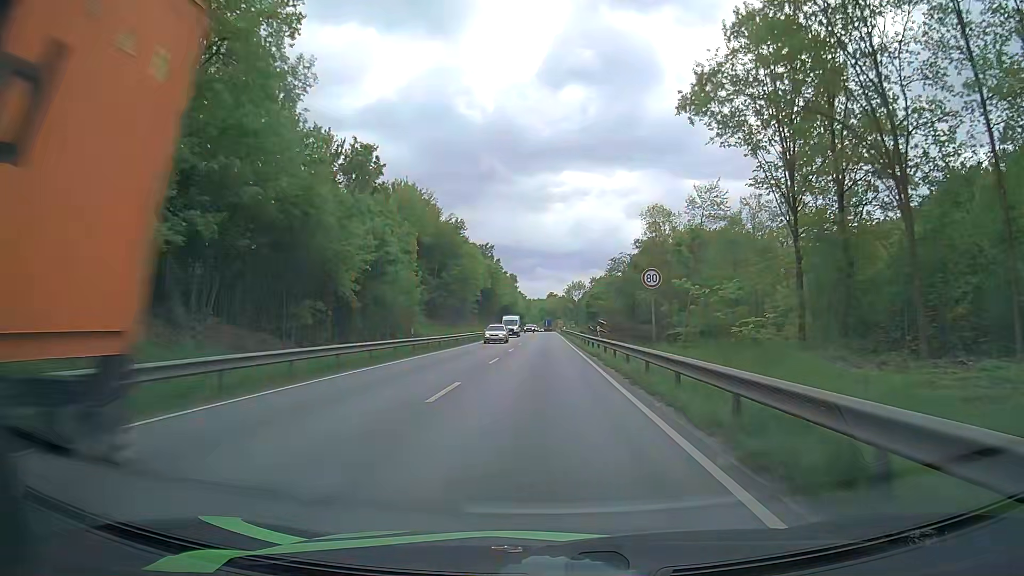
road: primary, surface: asphalt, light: Day
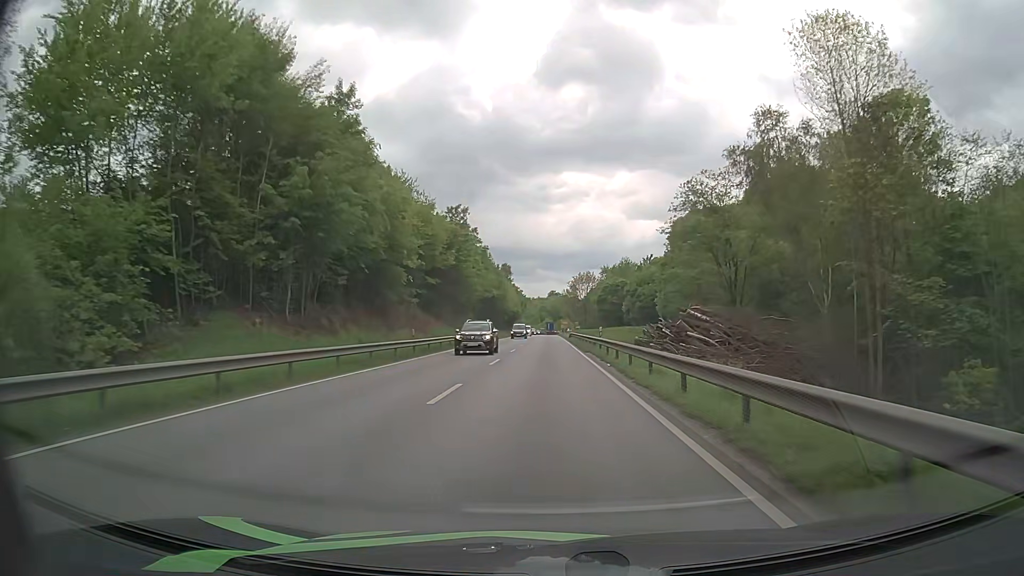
(-0.3, +48.8) m; 0°
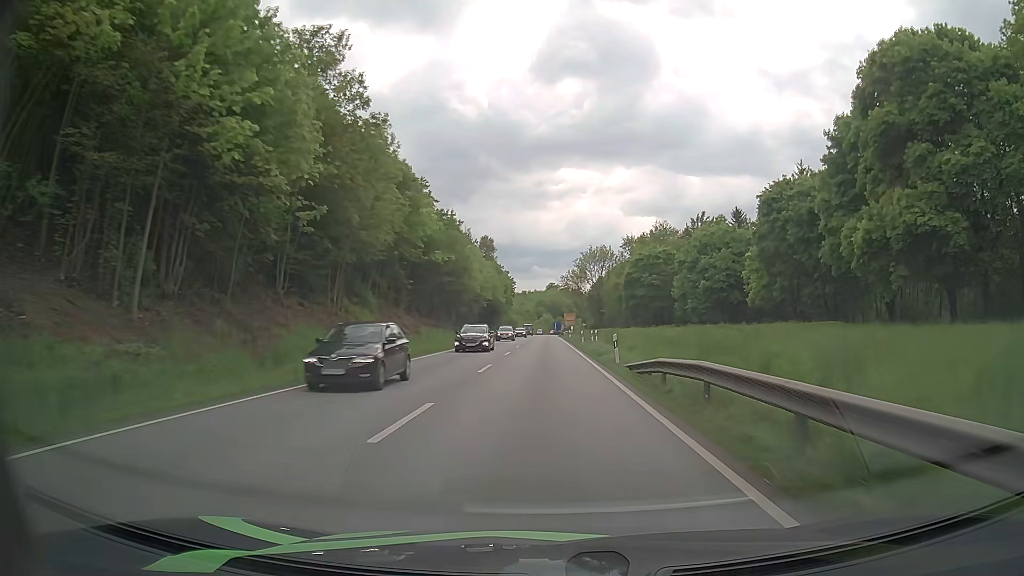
(+0.1, +62.4) m; 0°
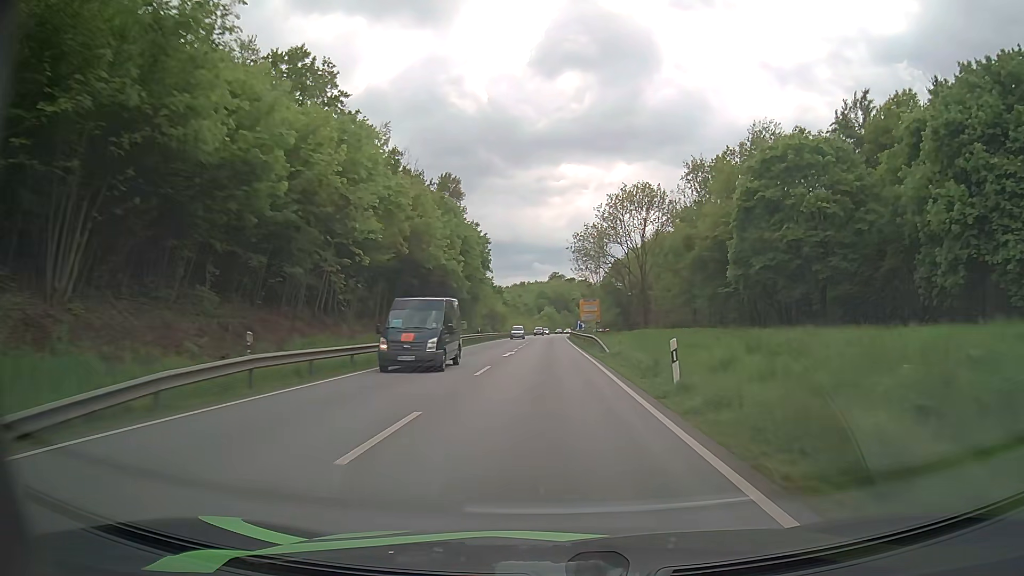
(-0.2, +62.3) m; 0°
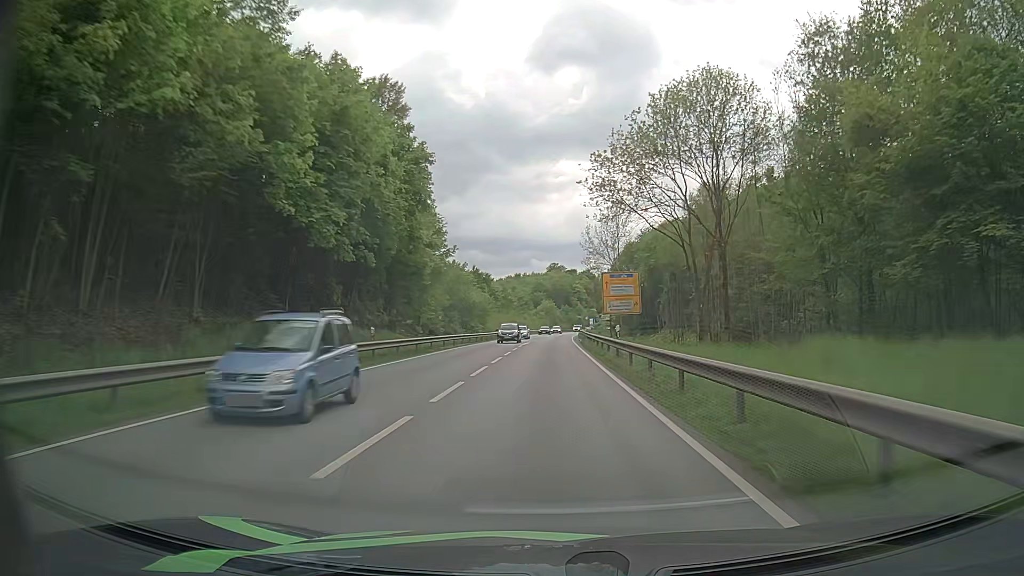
(+0.1, +37.4) m; 0°
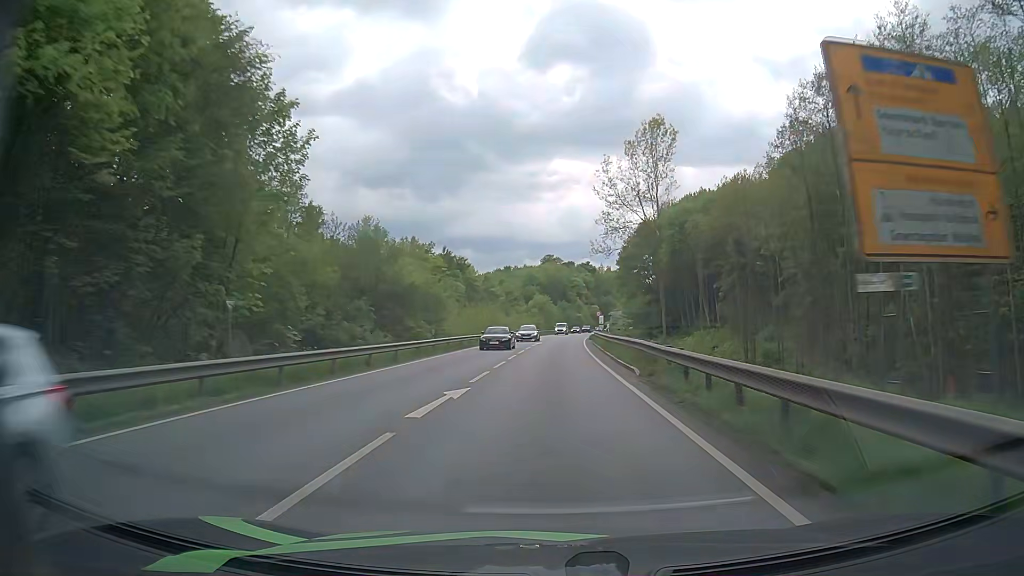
(+0.1, +37.5) m; 0°
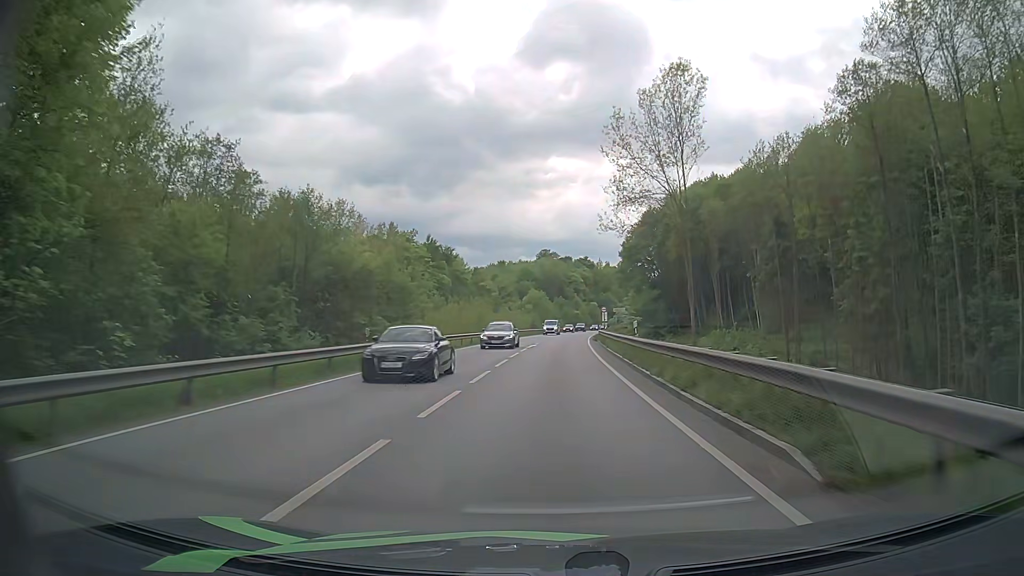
(+0.1, +12.5) m; 0°
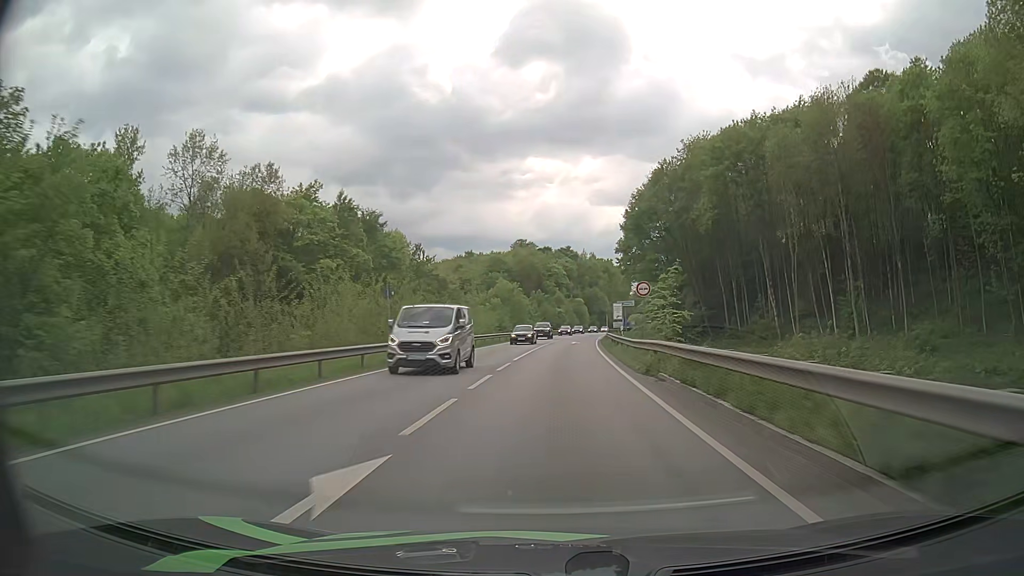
(+0.6, +37.4) m; +2°
(0, +10) (0, +20) (+1, +30) (+1, +40) (+1, +50) (+2, +60) (+3, +70) (+4, +80) (+5, +90) (+6, +100) m
